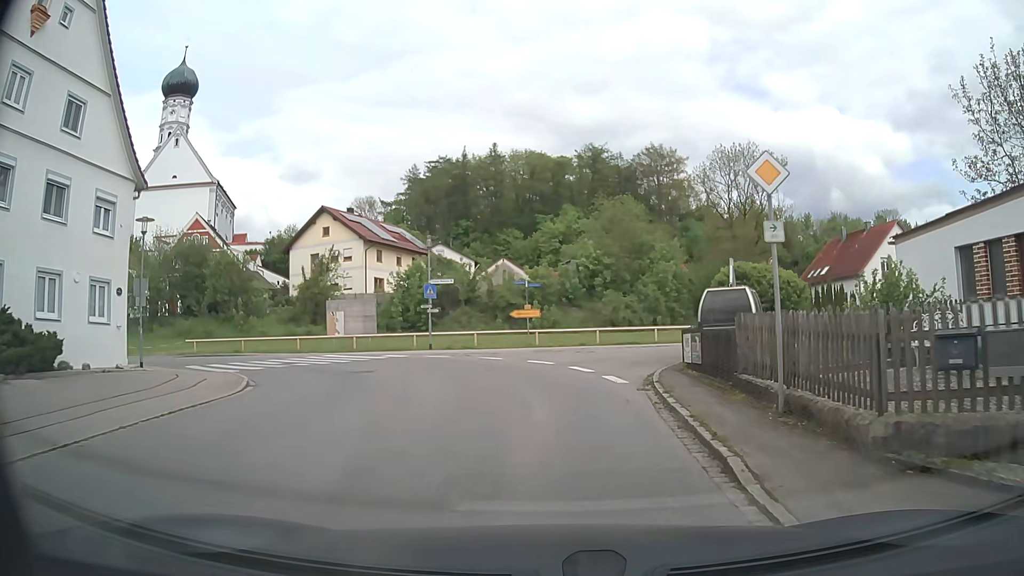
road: tertiary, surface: asphalt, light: Day
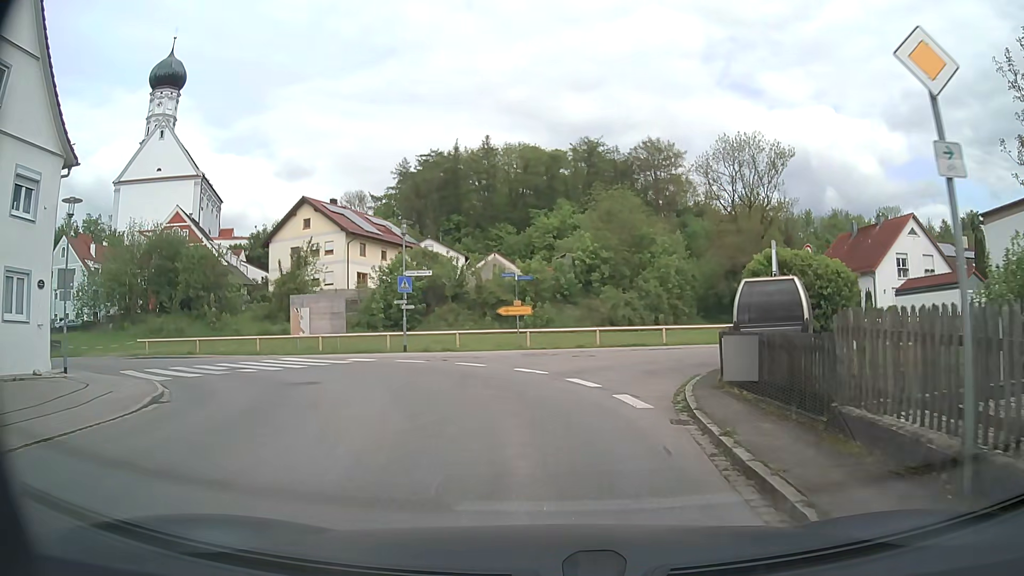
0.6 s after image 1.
(0.0, +4.0) m; +1°
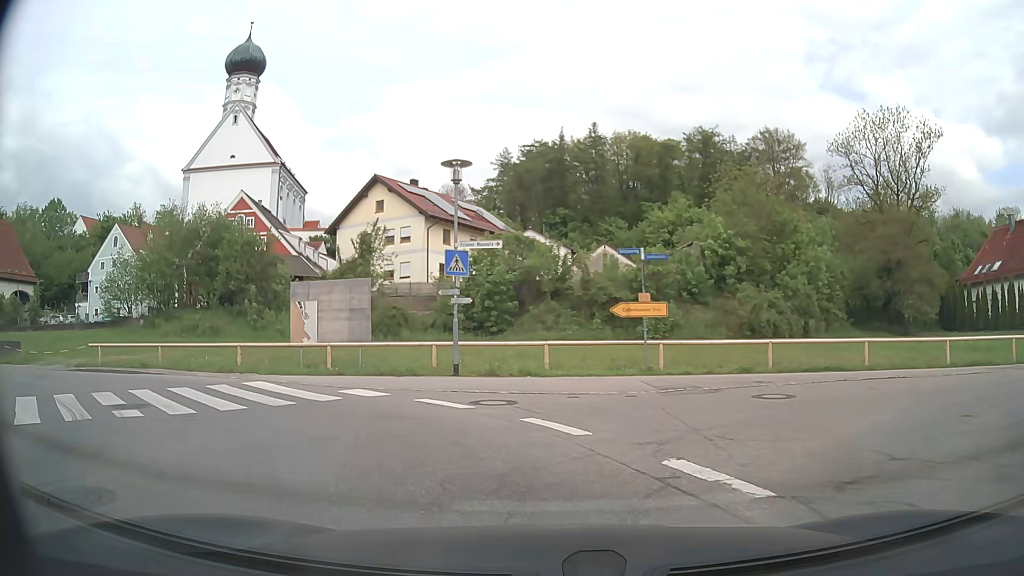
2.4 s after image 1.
(-0.7, +10.4) m; -10°
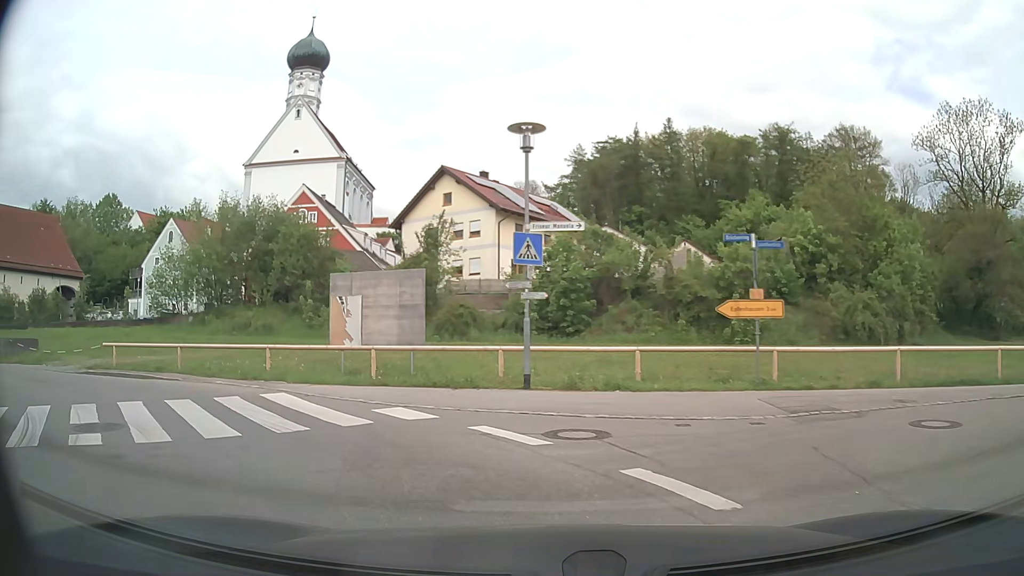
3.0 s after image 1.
(-0.2, +3.0) m; -7°
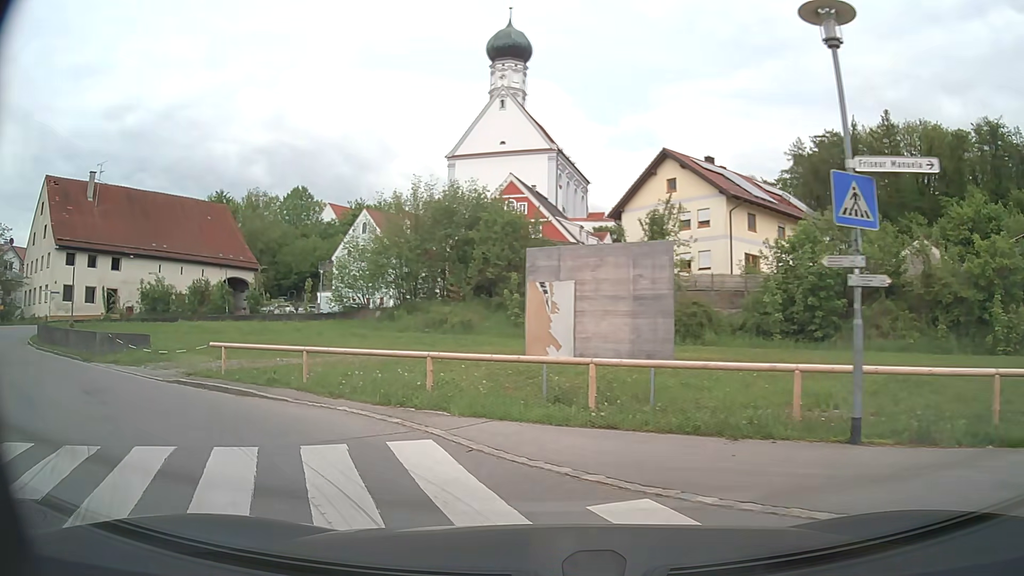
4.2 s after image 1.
(-0.8, +5.3) m; -18°
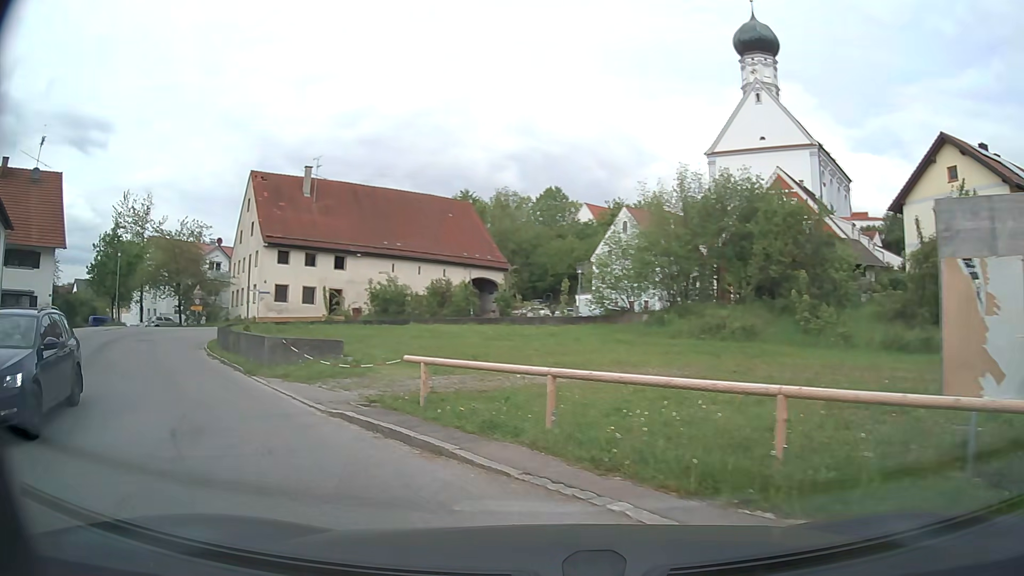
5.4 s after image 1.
(-0.9, +5.1) m; -22°
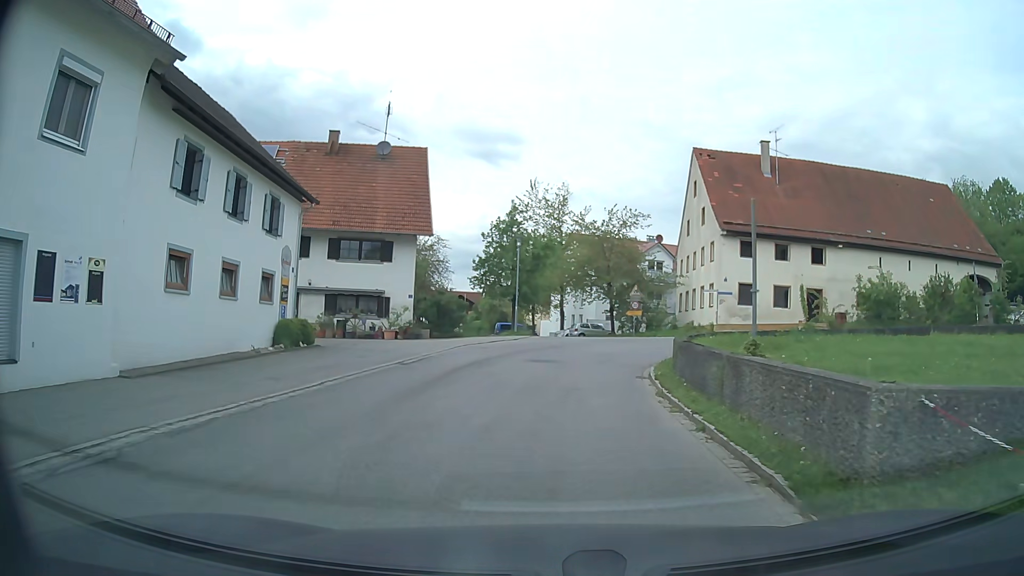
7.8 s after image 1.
(-4.6, +10.4) m; -35°
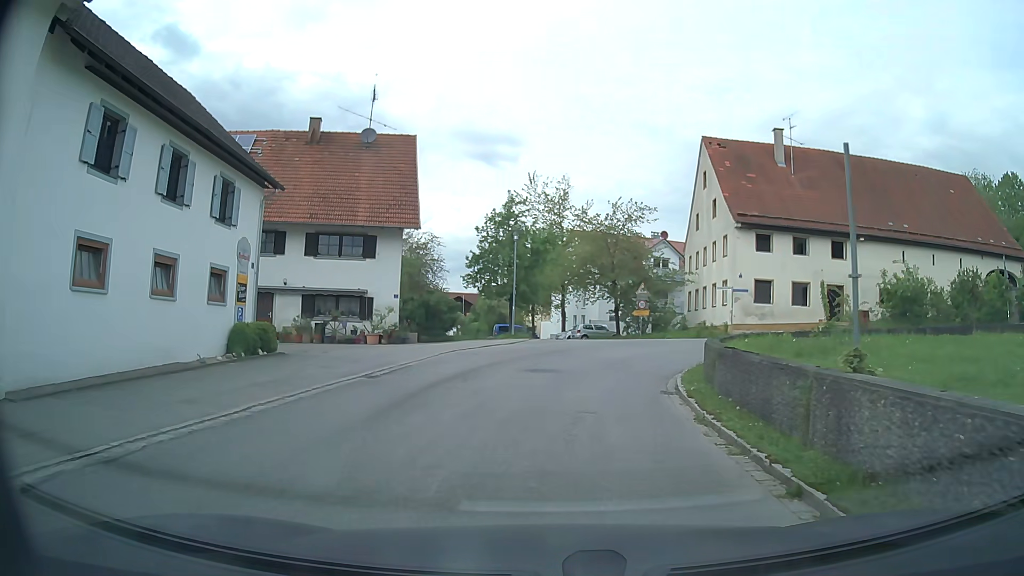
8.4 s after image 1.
(-0.1, +3.3) m; -1°
(0, +10) (+3, +20) (+11, +25) (+21, +25) (+30, +22) (+40, +19) (+49, +14) (+58, +10) (+67, +6) (+77, +4) m
